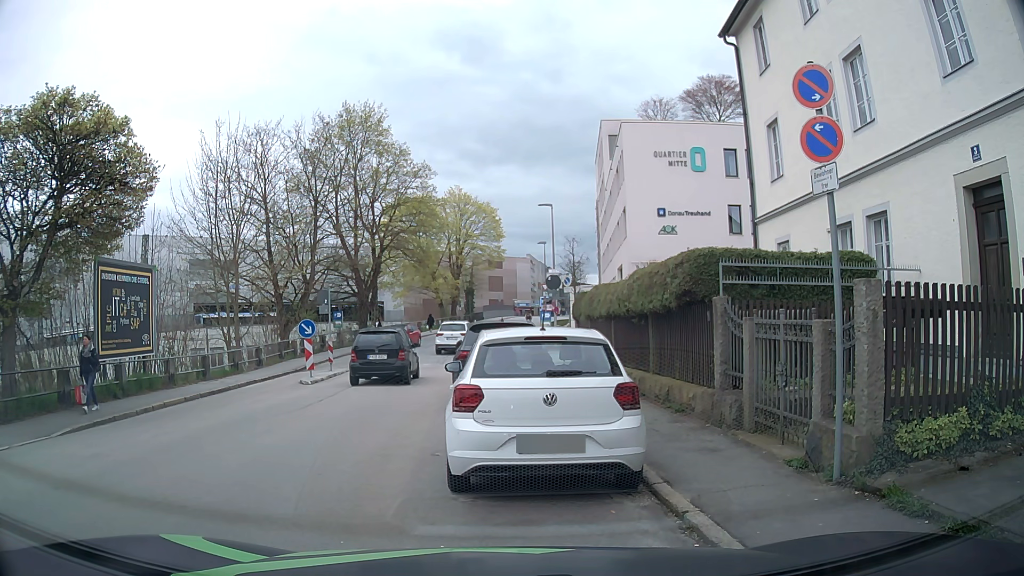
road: residential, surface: asphalt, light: Day
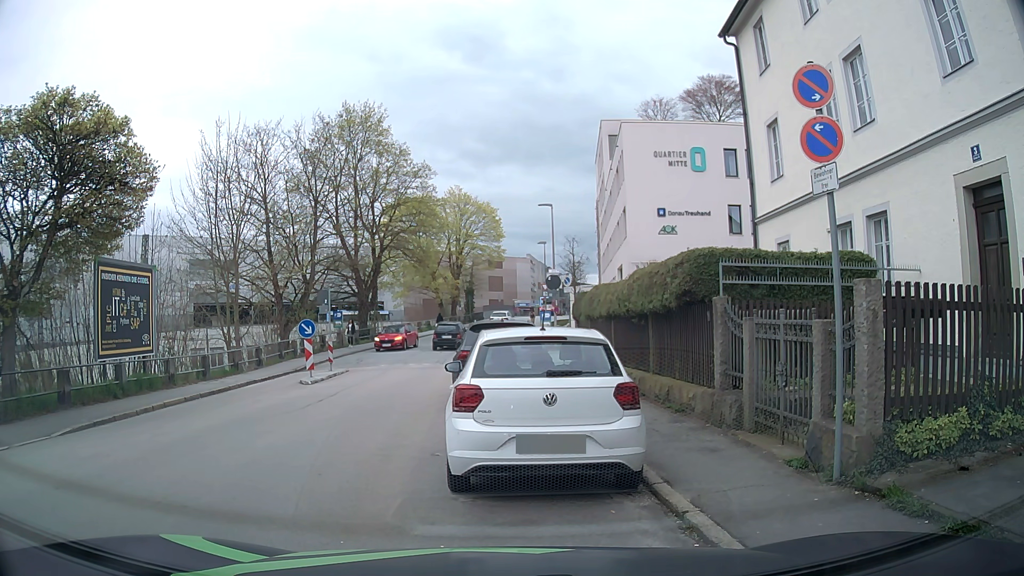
(0.0, 0.0) m; 0°
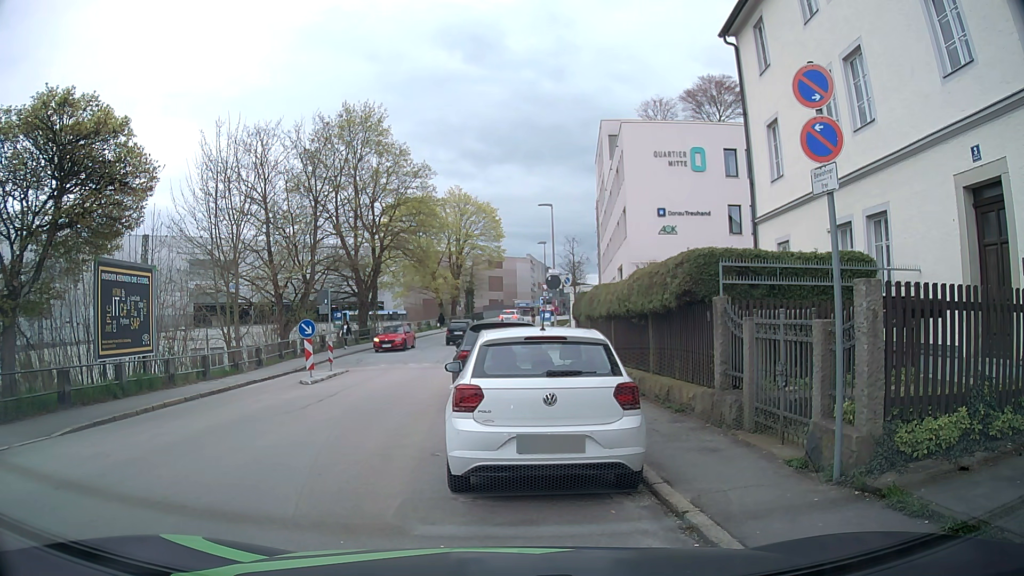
(0.0, 0.0) m; 0°
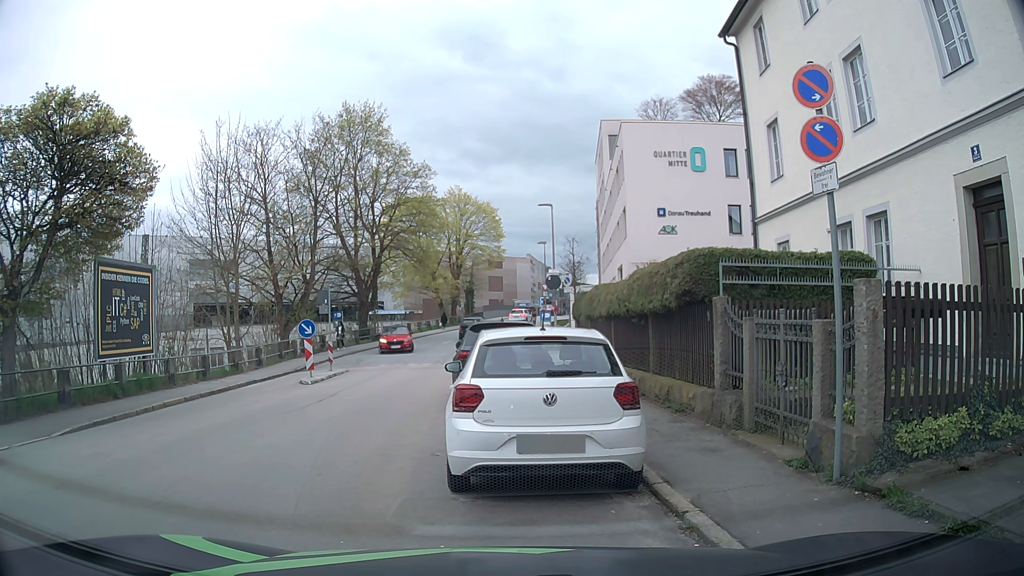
(0.0, 0.0) m; 0°
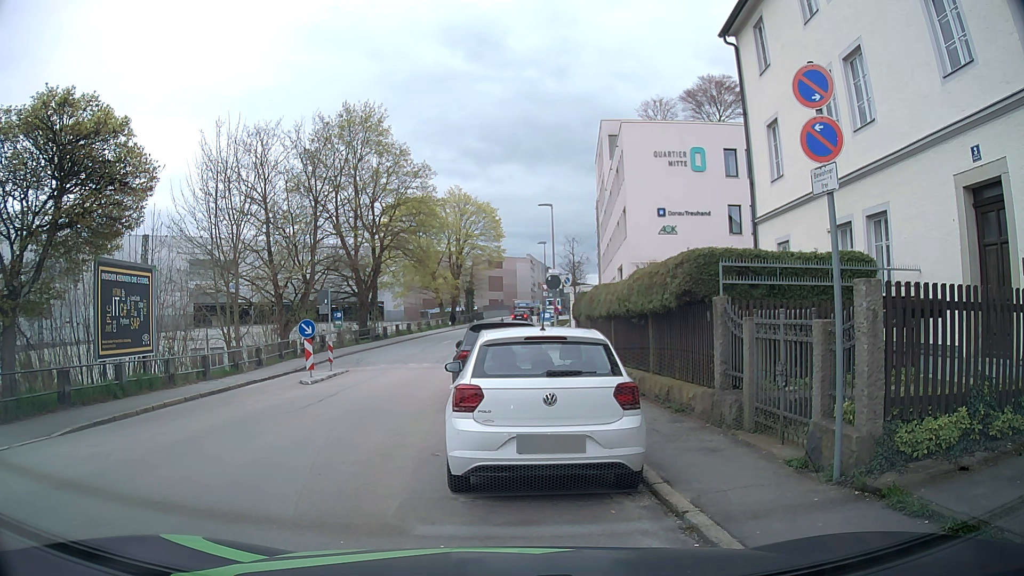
(0.0, 0.0) m; 0°
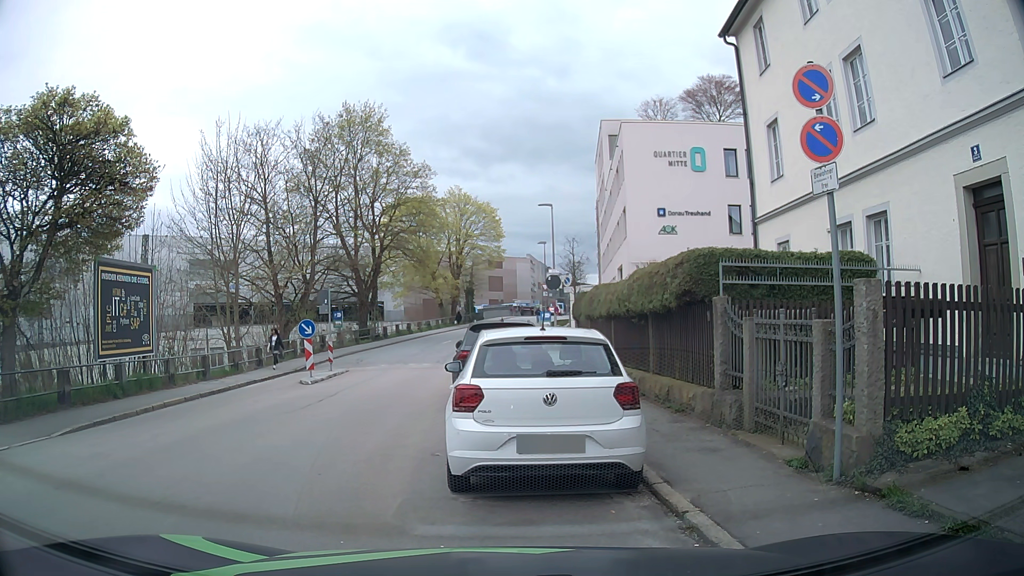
(0.0, 0.0) m; 0°
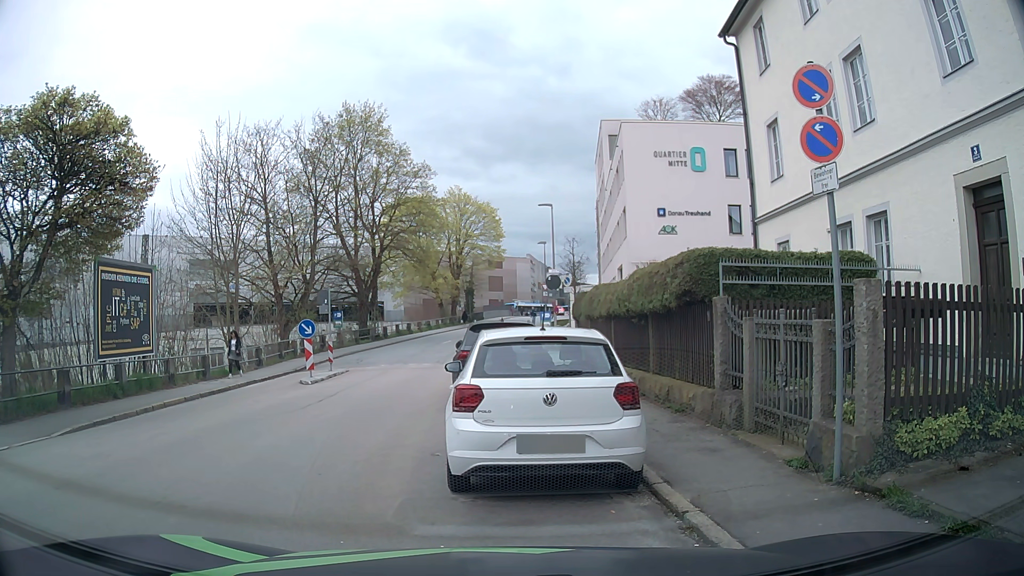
(0.0, 0.0) m; 0°
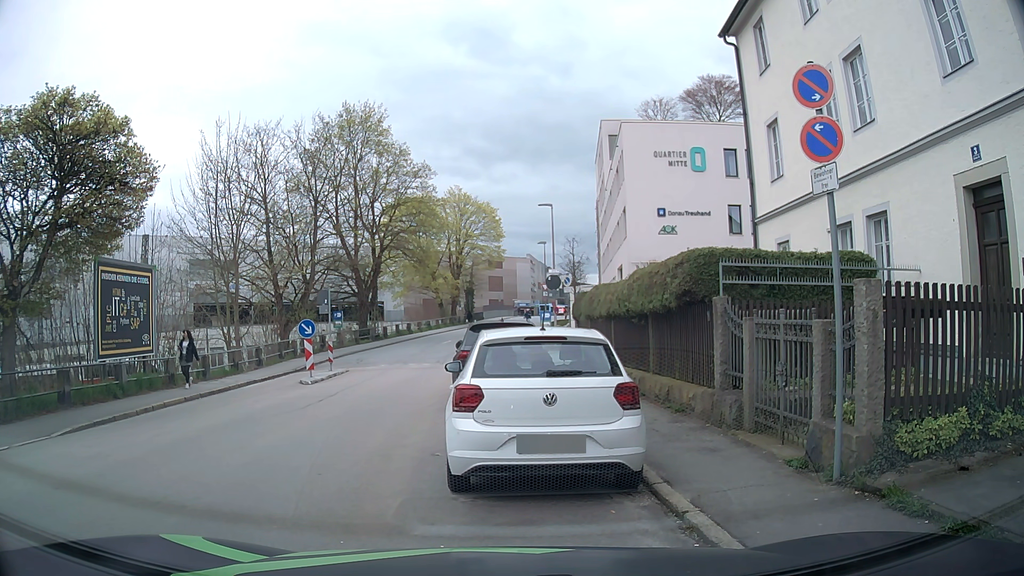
(0.0, 0.0) m; 0°
